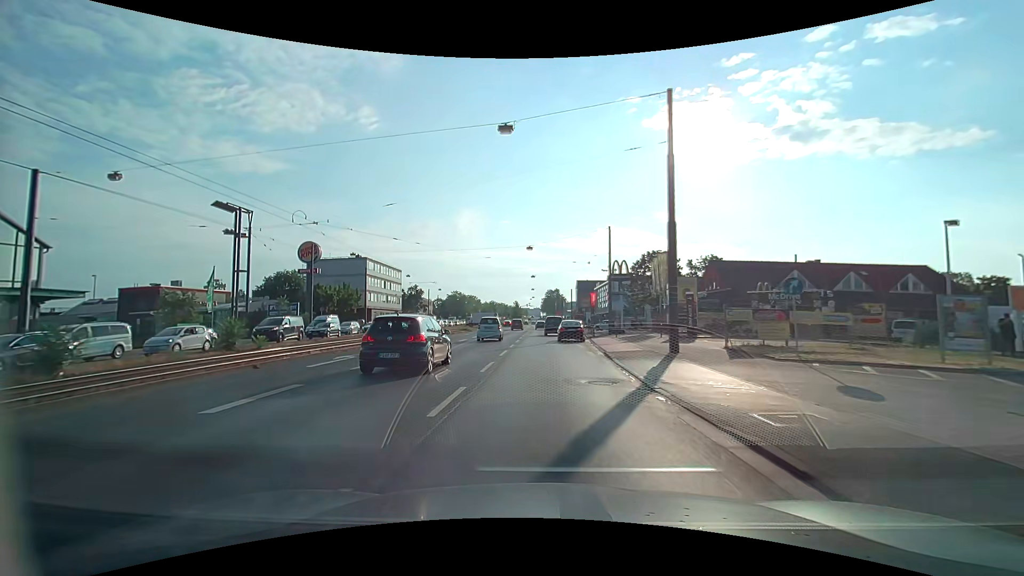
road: primary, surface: asphalt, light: Day
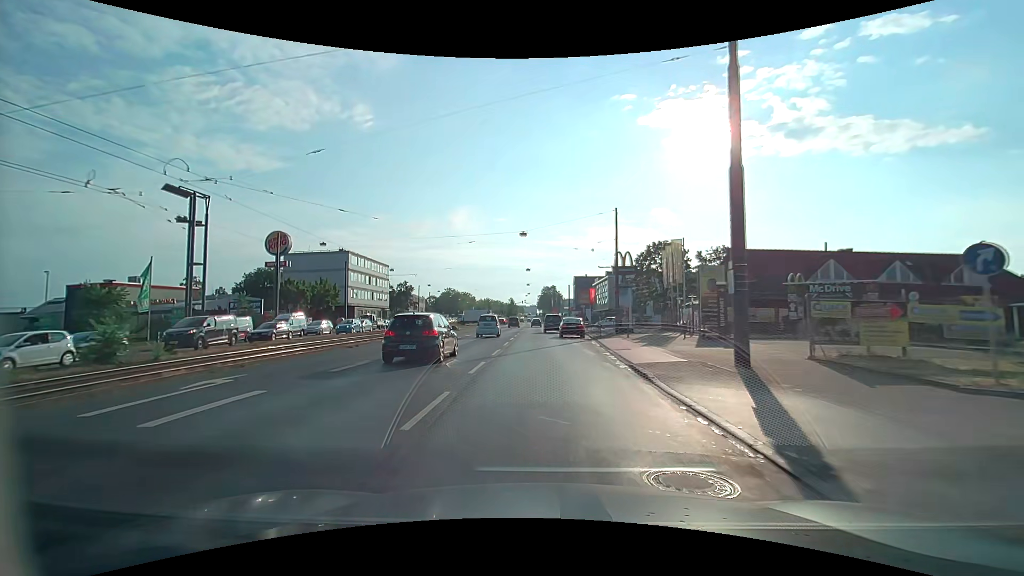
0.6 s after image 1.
(0.0, +7.0) m; +1°
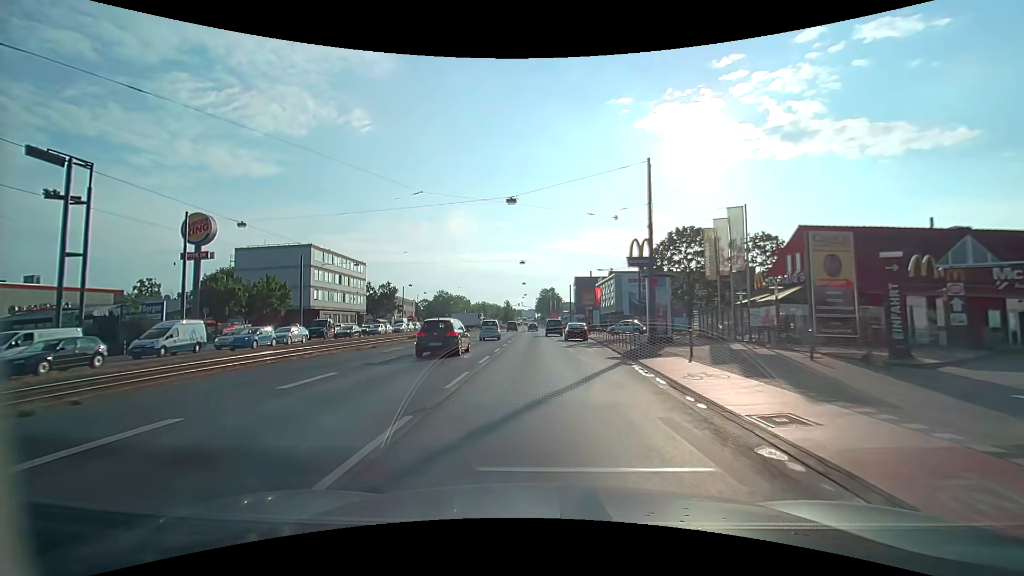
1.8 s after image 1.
(0.0, +14.0) m; 0°
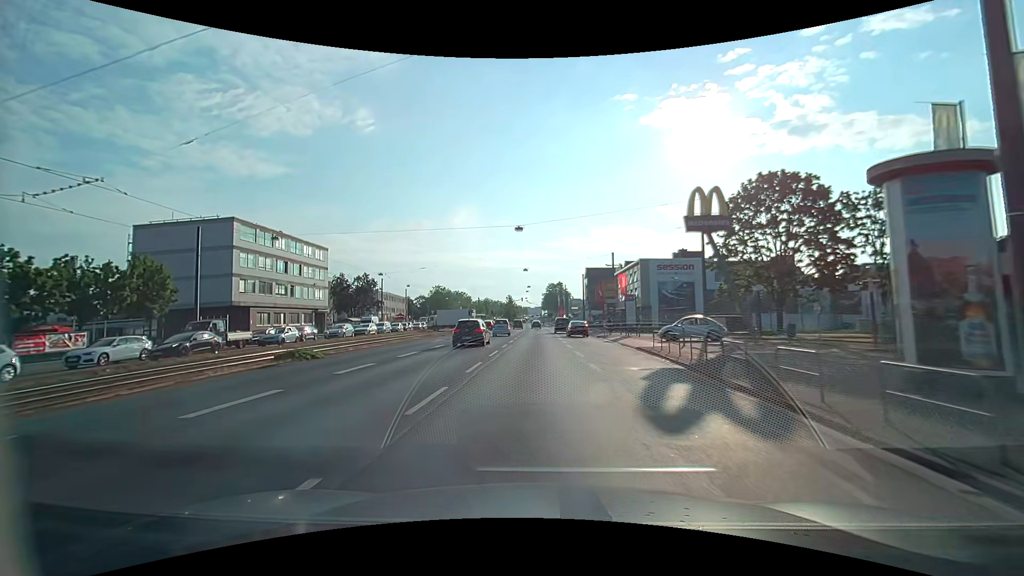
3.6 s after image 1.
(0.0, +21.0) m; -1°
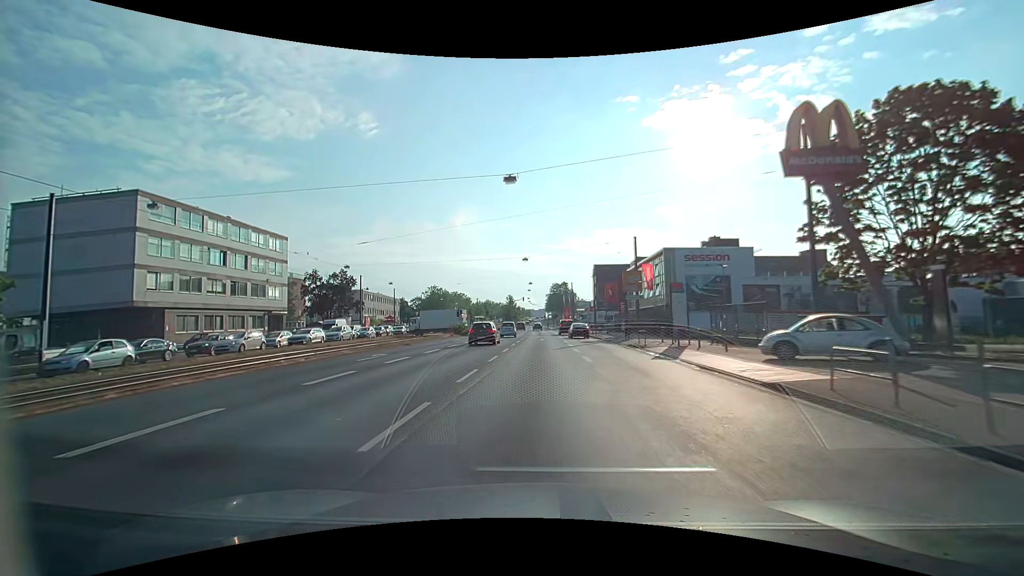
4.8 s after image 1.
(0.0, +14.2) m; -1°
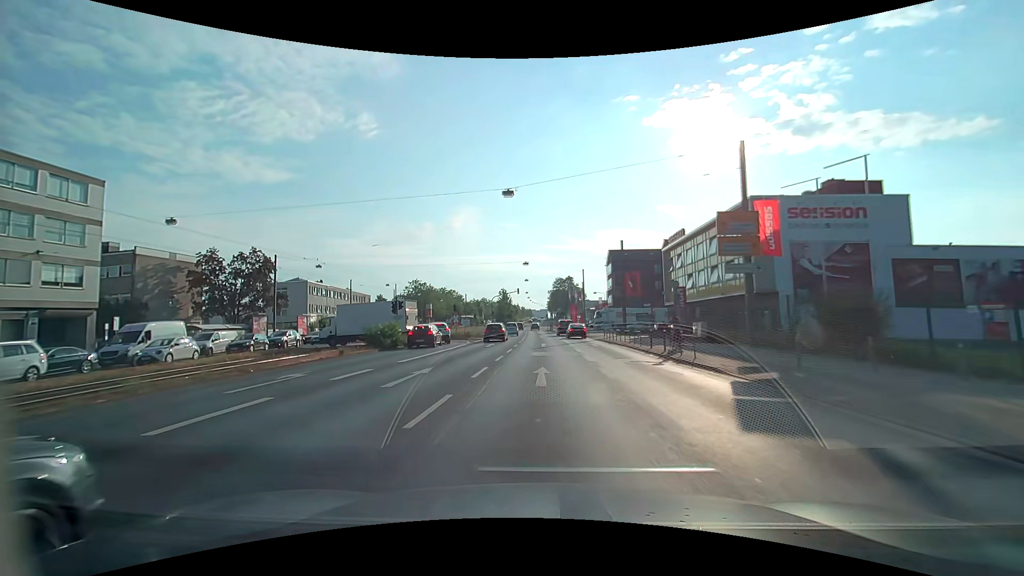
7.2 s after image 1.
(+0.2, +29.0) m; 0°
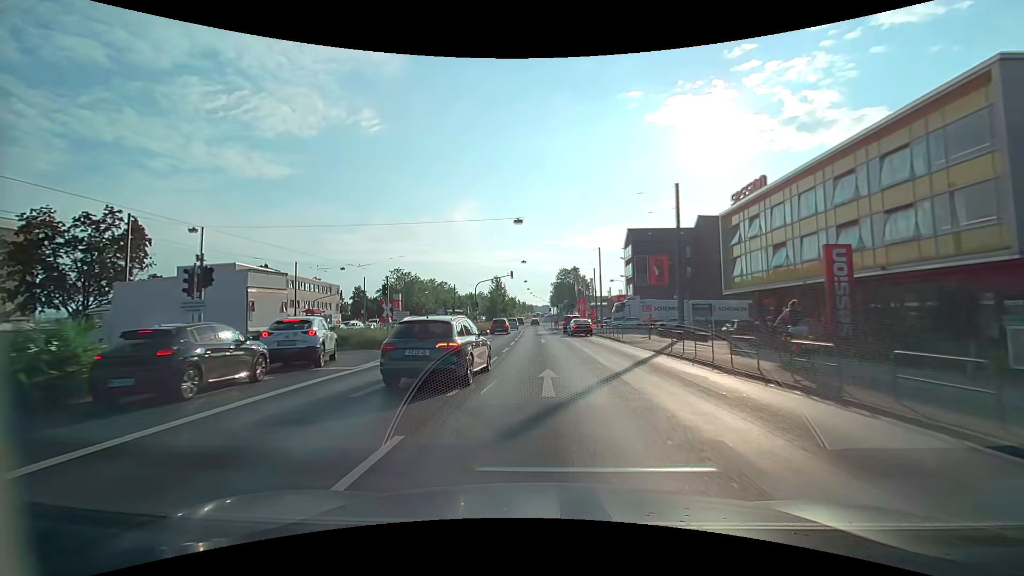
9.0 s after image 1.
(0.0, +22.0) m; 0°
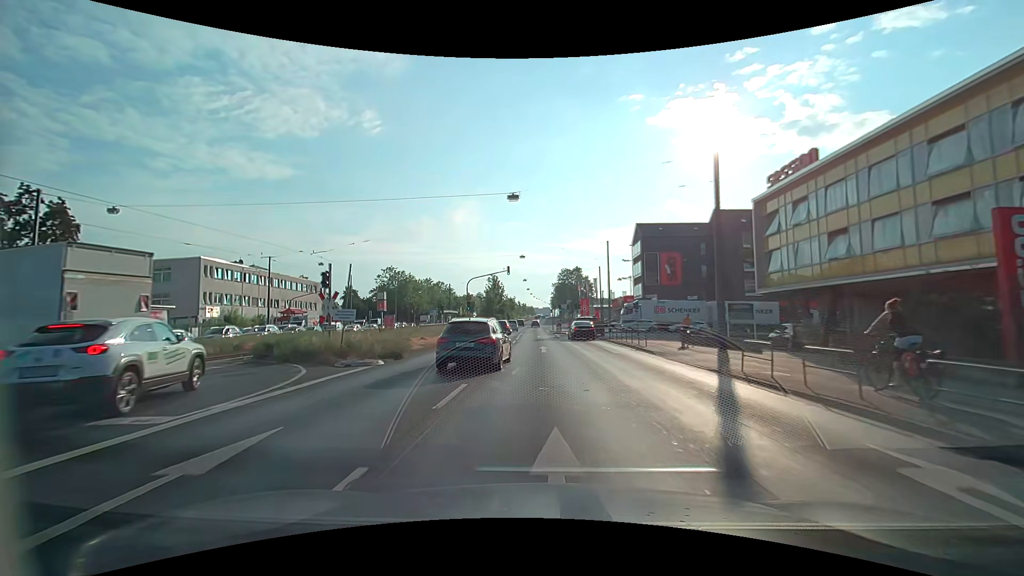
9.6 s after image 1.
(0.0, +7.4) m; 0°
(0, +10) (0, +20) (0, +30) (0, +40) (-1, +50) (-1, +60) (-1, +70) (-1, +80) (-1, +90) (-2, +100) m
